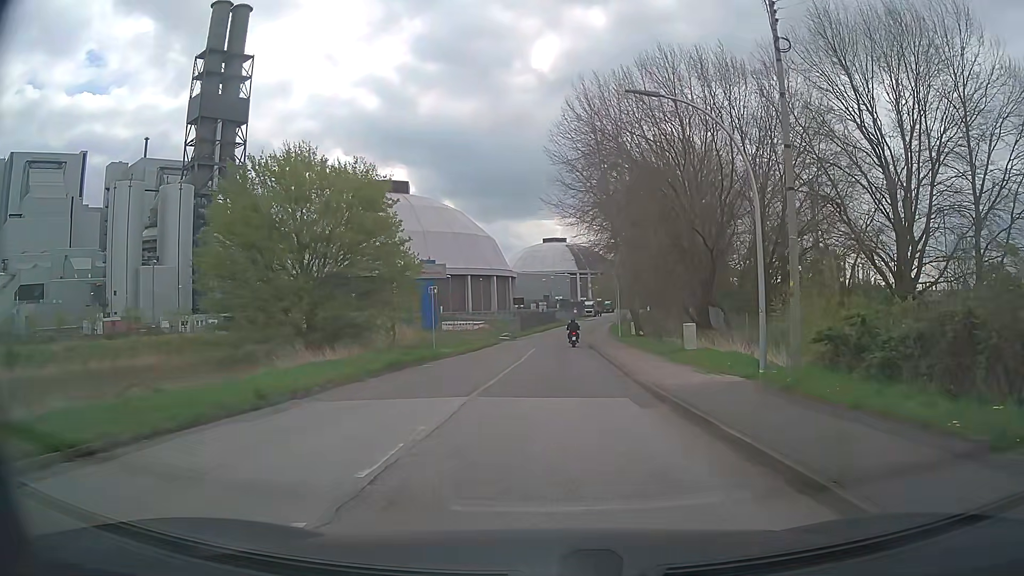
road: residential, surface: asphalt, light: Day
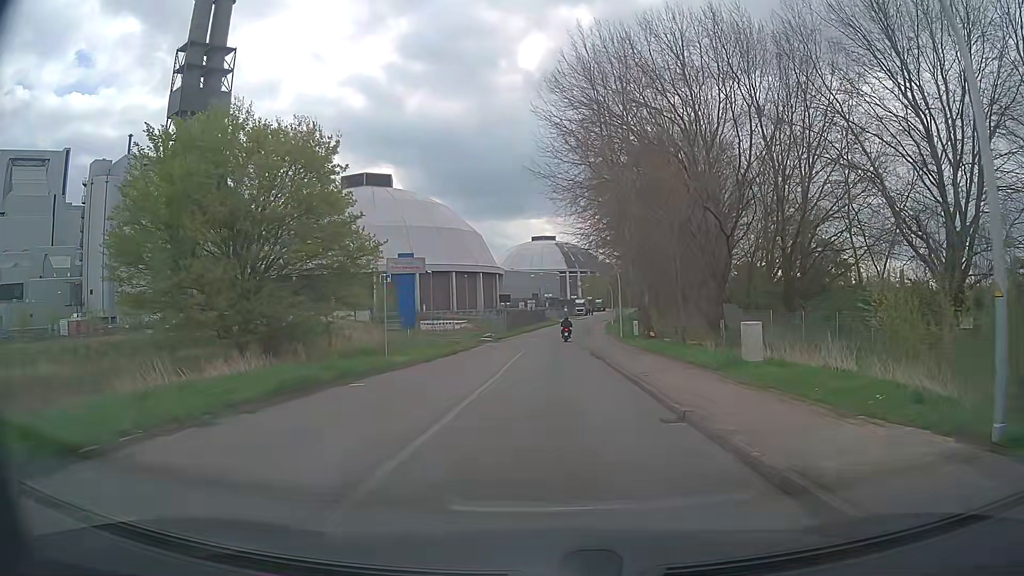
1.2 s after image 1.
(+0.1, +8.4) m; +2°
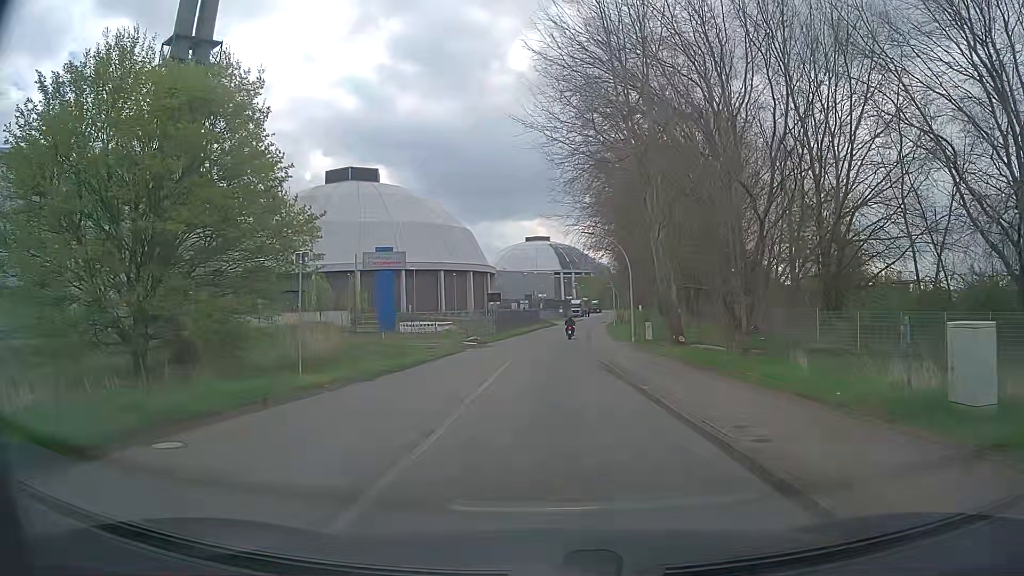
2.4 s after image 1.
(0.0, +8.9) m; -1°
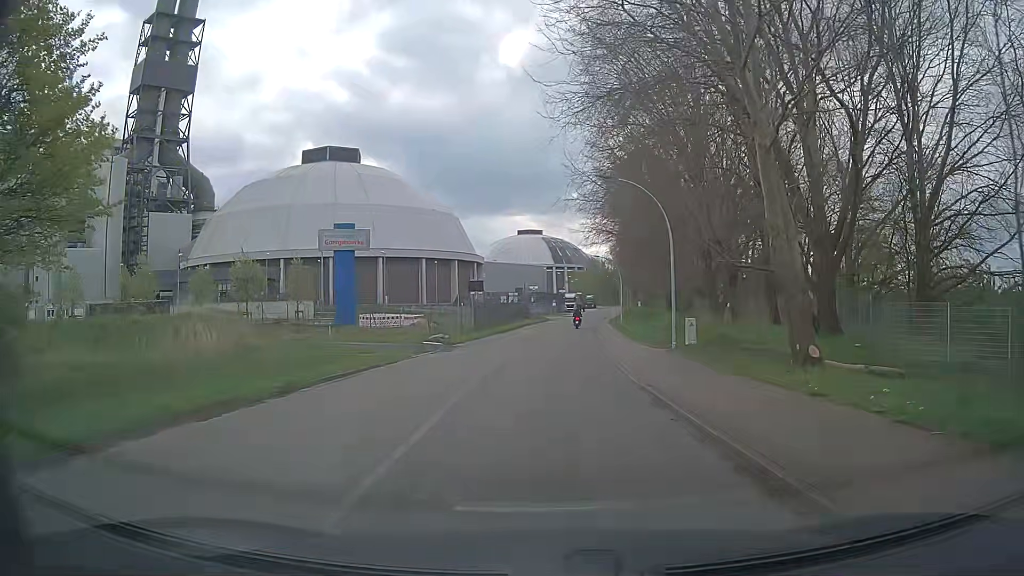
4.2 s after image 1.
(+0.3, +13.6) m; +2°
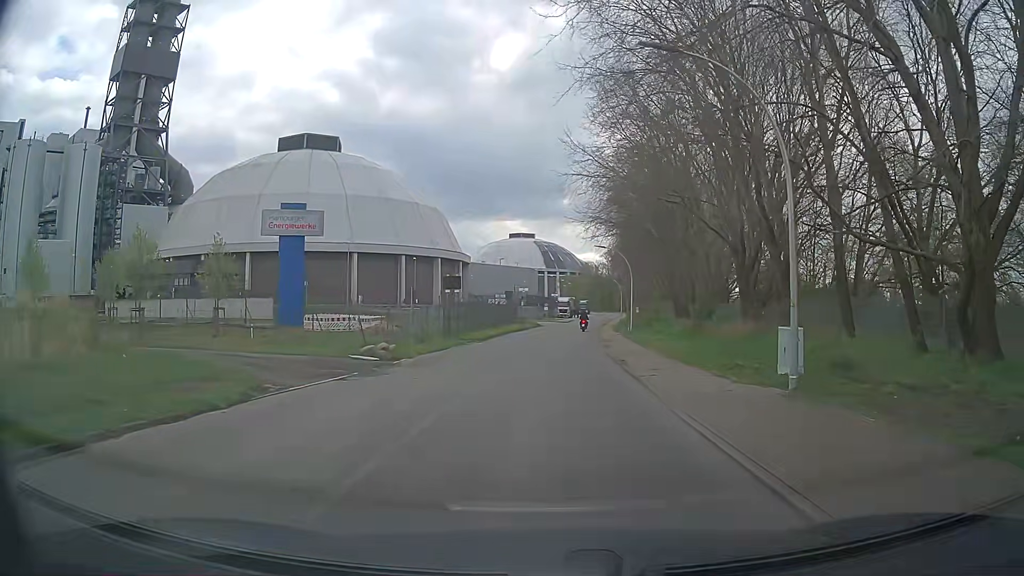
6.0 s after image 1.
(+0.1, +12.2) m; +1°
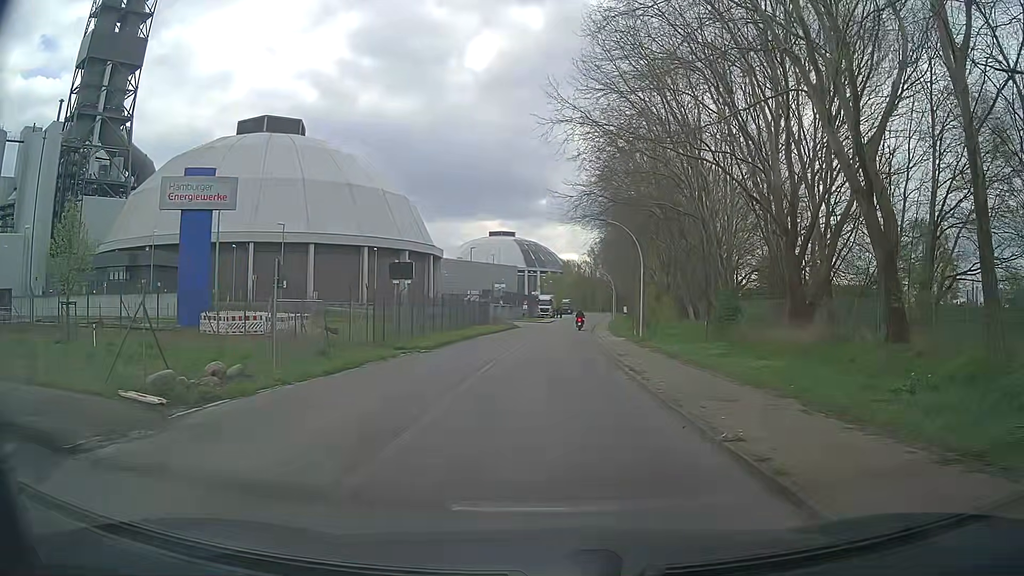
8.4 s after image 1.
(+0.2, +13.1) m; +2°
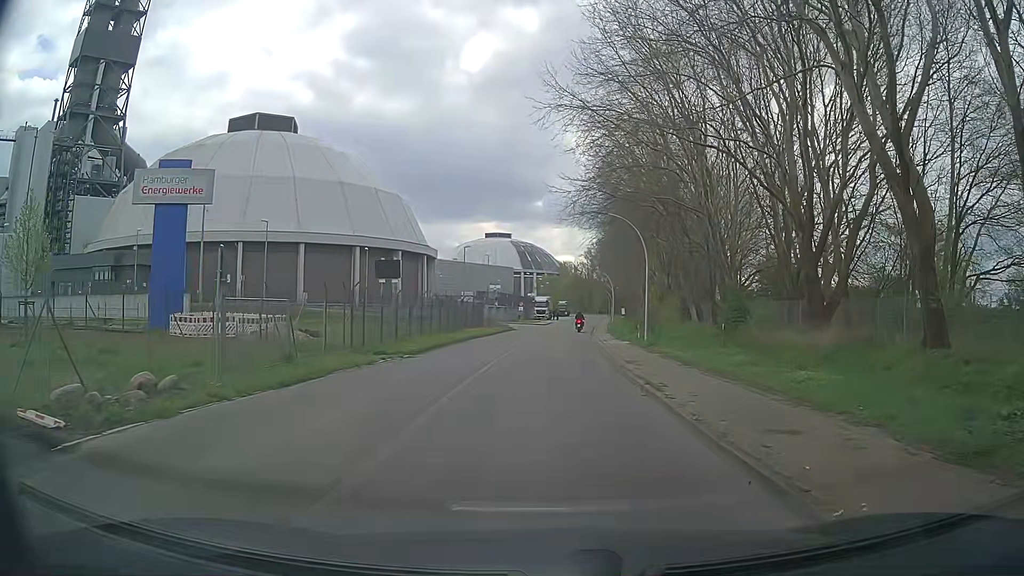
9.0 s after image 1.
(0.0, +2.8) m; -1°
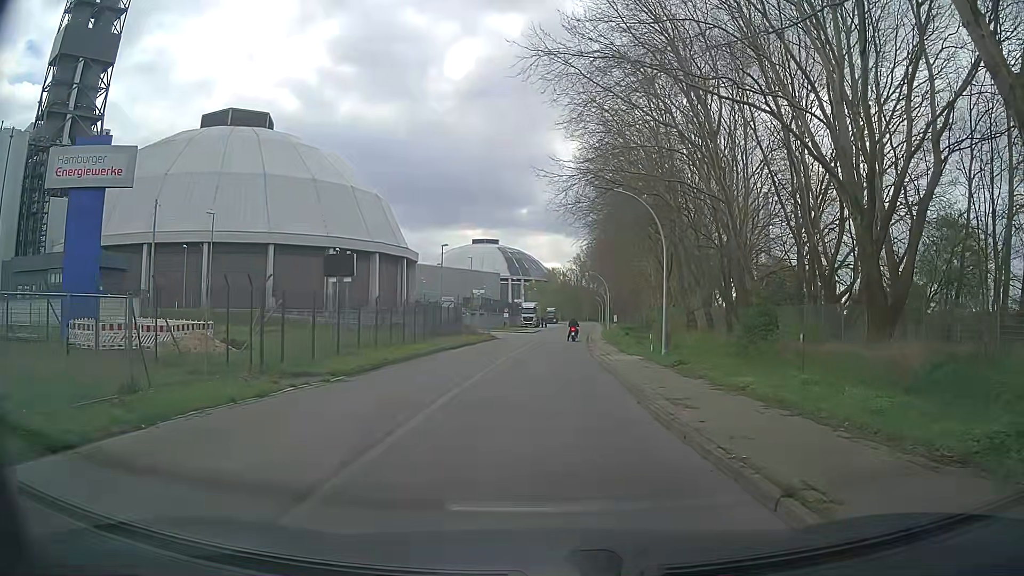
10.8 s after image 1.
(+0.1, +7.5) m; +2°
